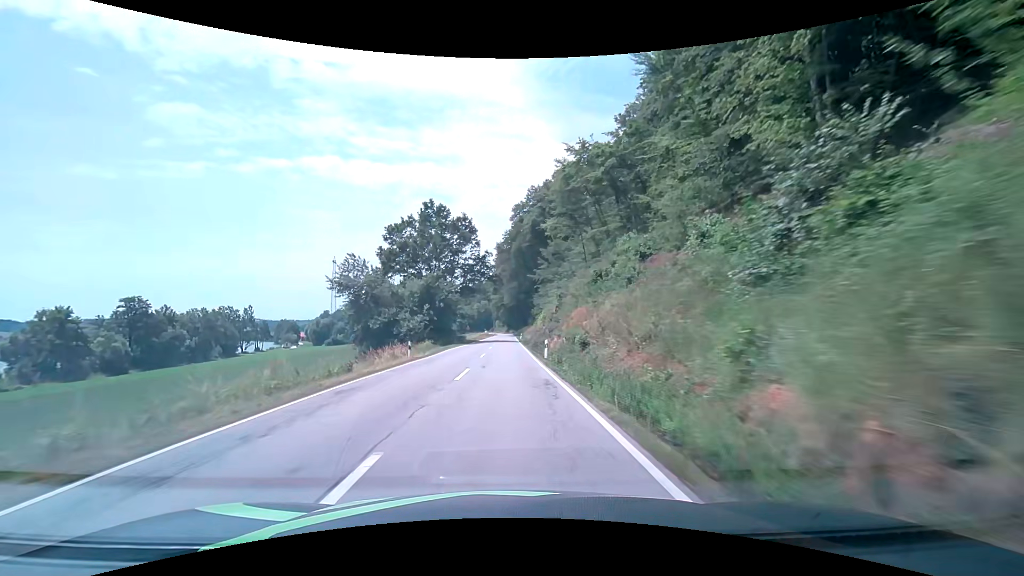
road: secondary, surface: asphalt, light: Day
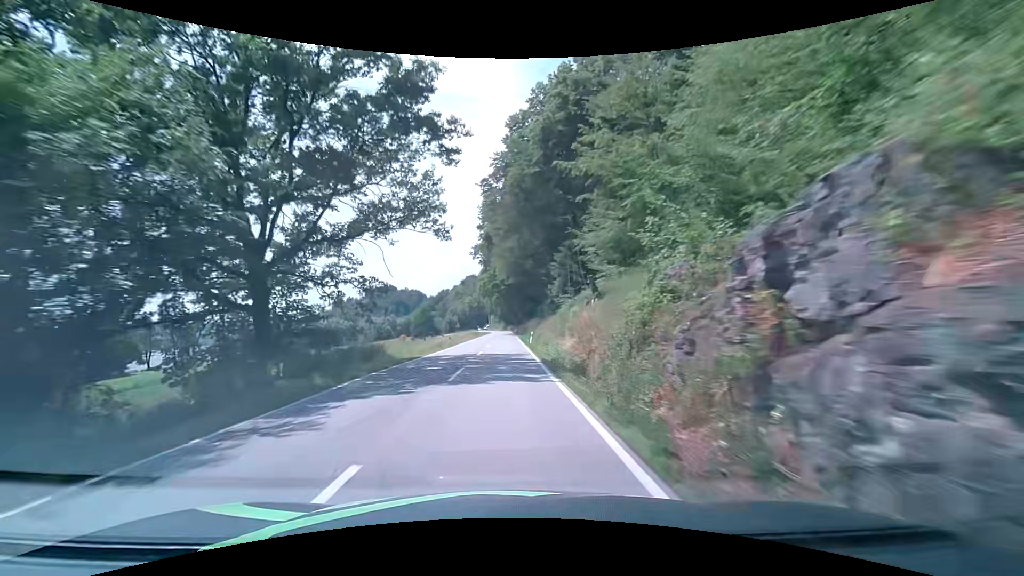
(+0.1, +48.2) m; 0°
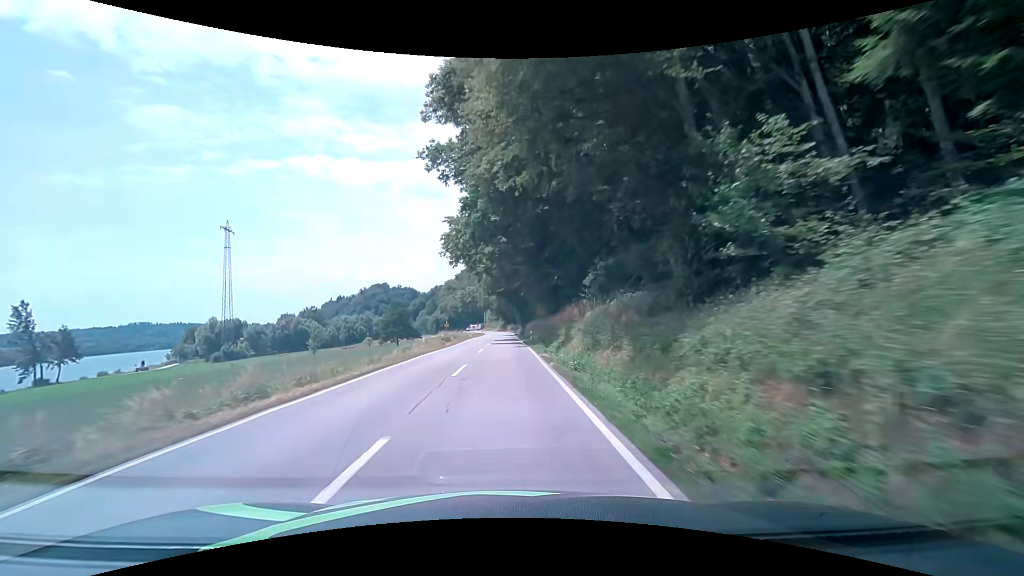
(+0.1, +46.6) m; 0°
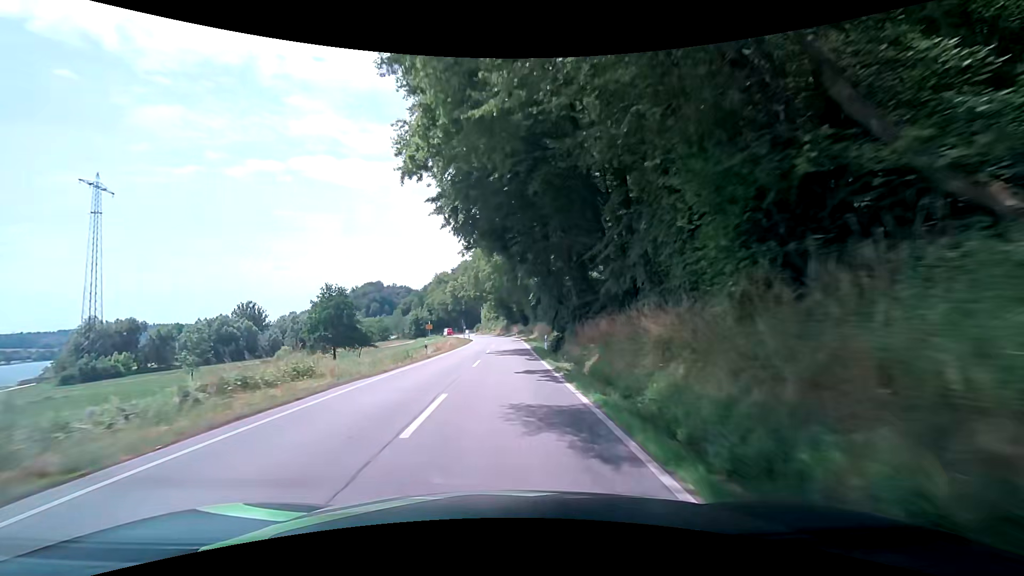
(-0.3, +54.9) m; 0°
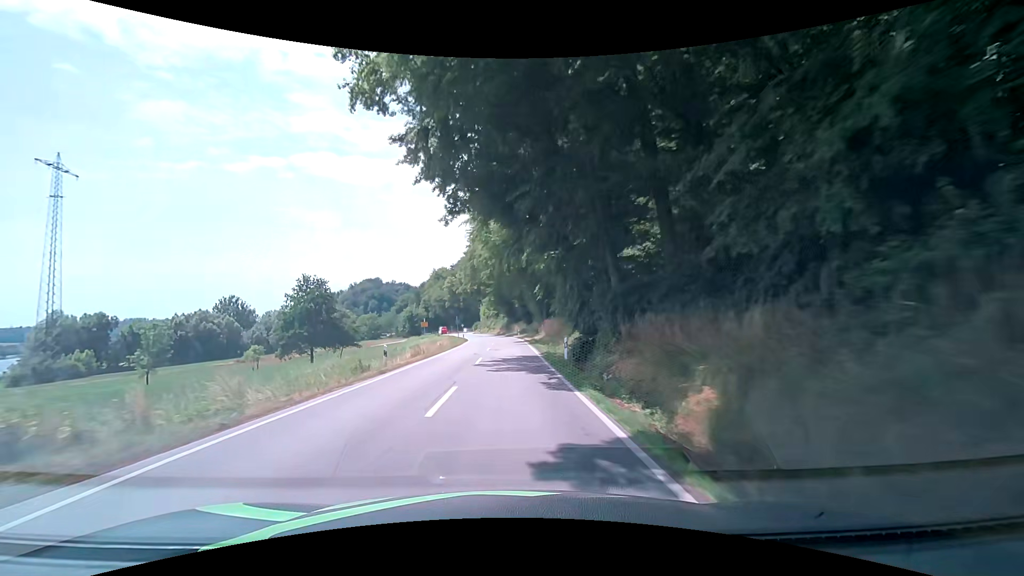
(-0.3, +10.5) m; -1°
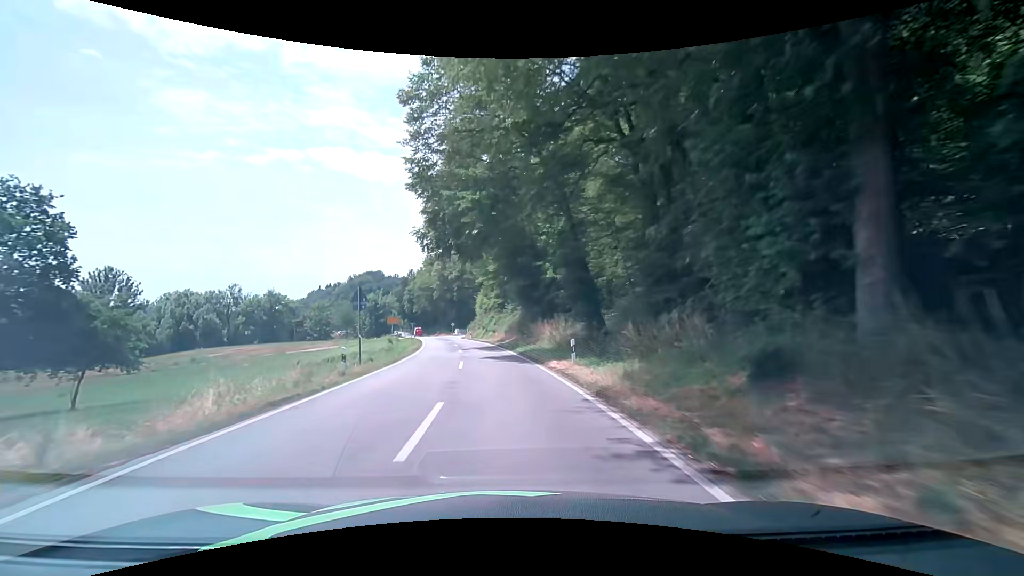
(+0.3, +50.5) m; 0°
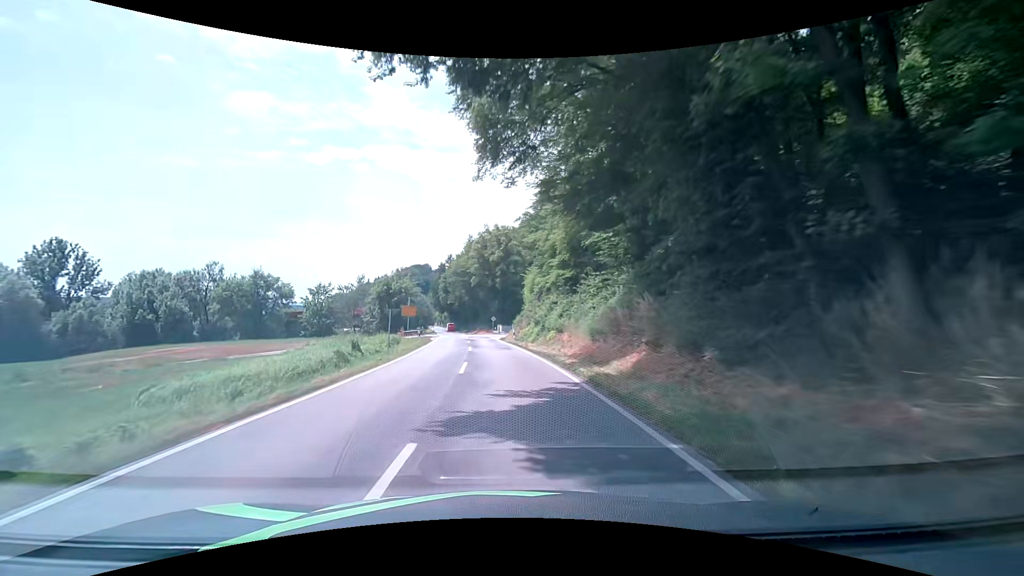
(-1.6, +28.6) m; -6°
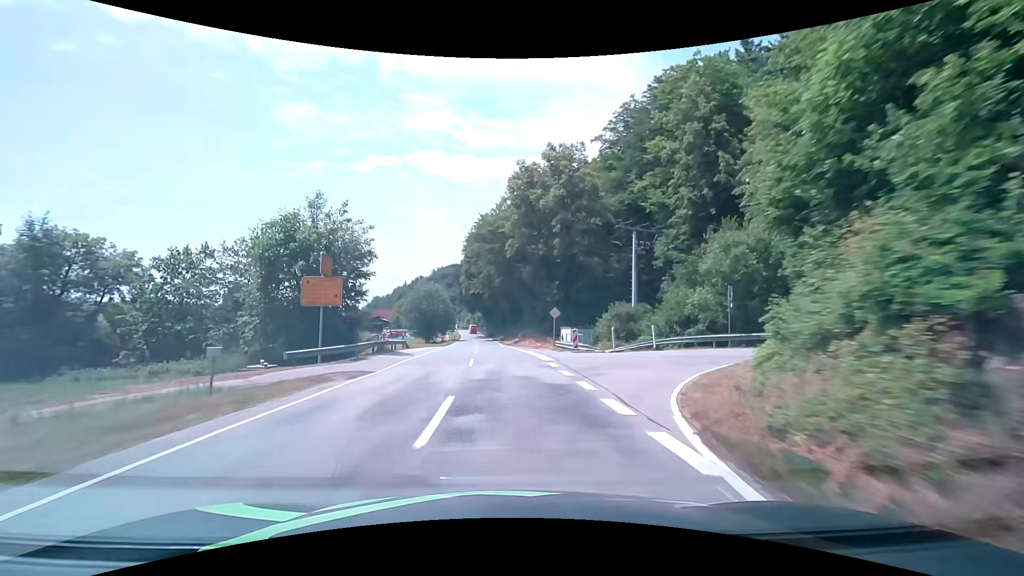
(-2.4, +45.7) m; -5°
(0, +10) (0, +20) (-1, +30) (-1, +40) (-2, +50) (-2, +60) (-3, +70) (-4, +80) (-4, +90) (-5, +100) m
